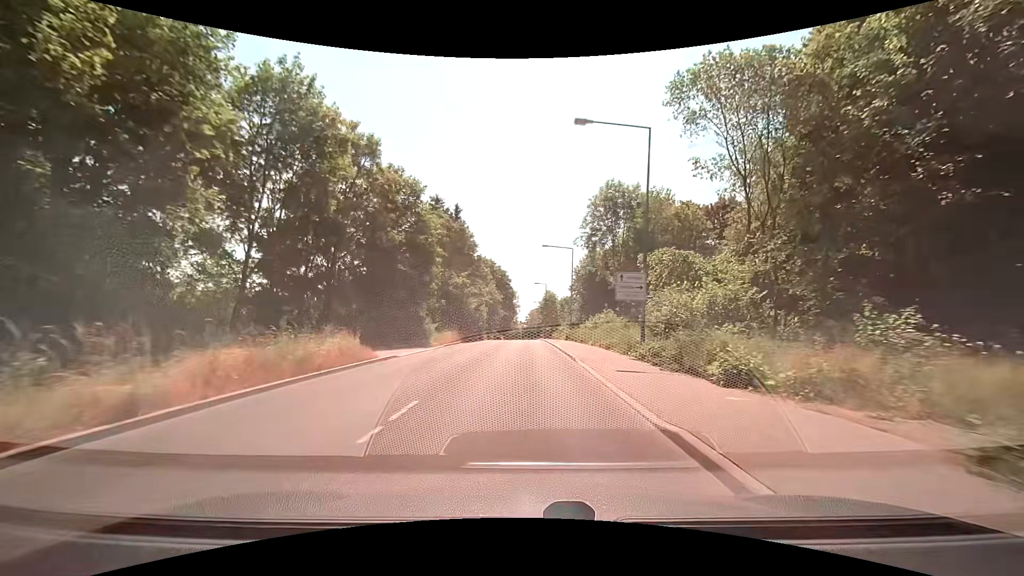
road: tertiary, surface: asphalt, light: Day
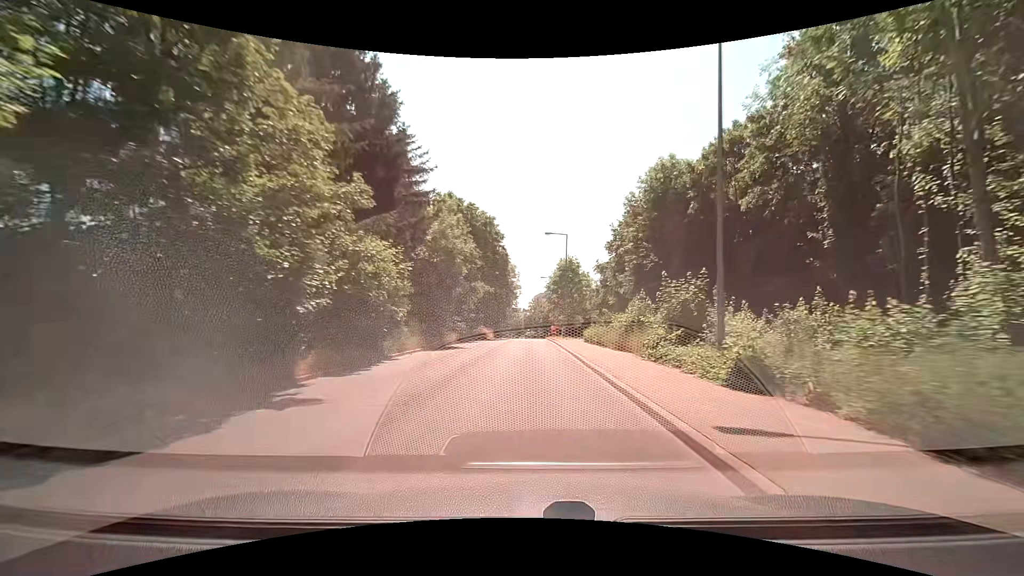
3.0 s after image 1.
(+0.1, +42.6) m; 0°
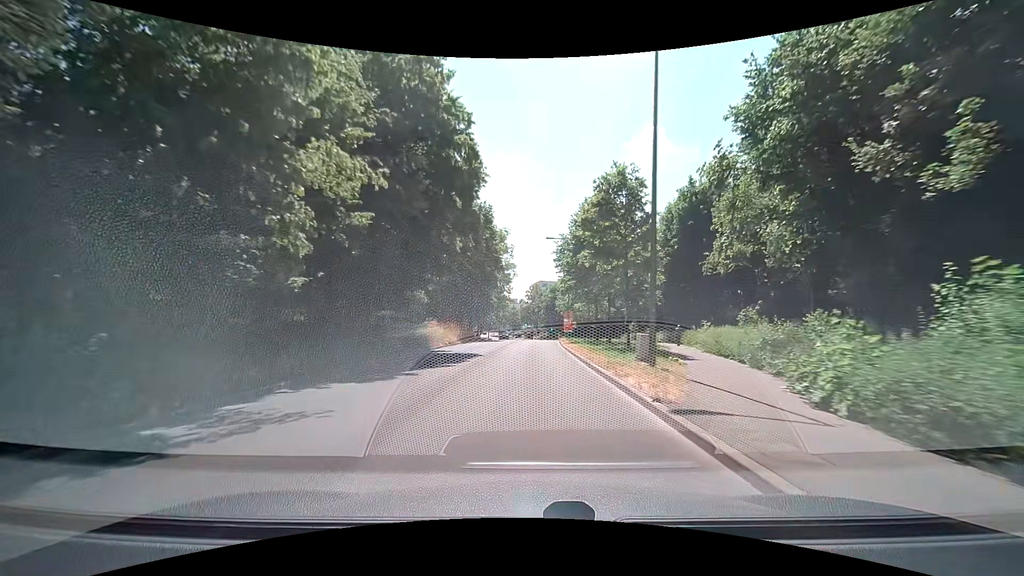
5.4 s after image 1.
(+0.1, +33.9) m; +1°
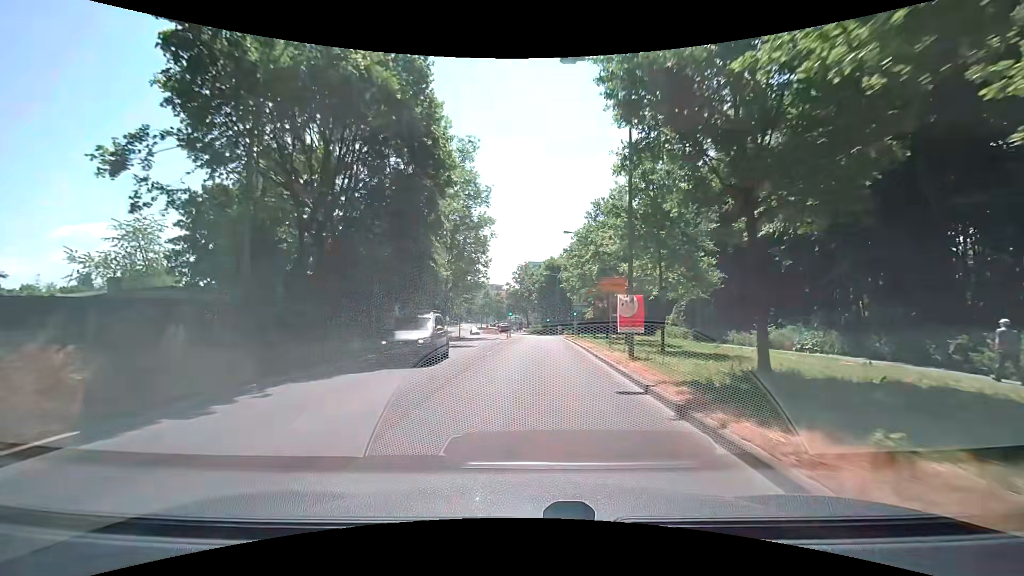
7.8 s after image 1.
(+0.1, +32.5) m; 0°
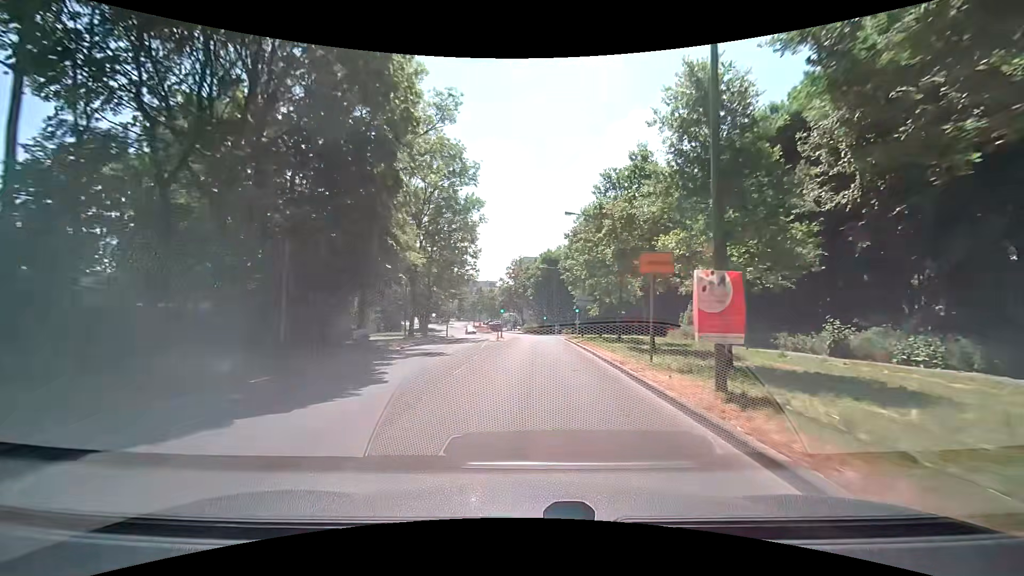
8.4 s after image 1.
(+0.1, +7.7) m; +1°
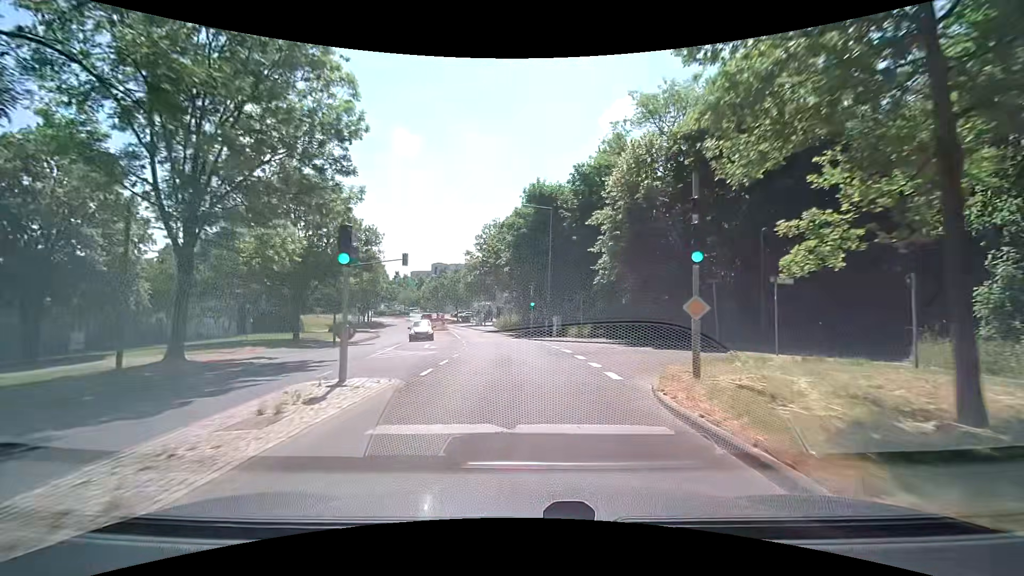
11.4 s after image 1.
(+0.9, +36.9) m; +2°
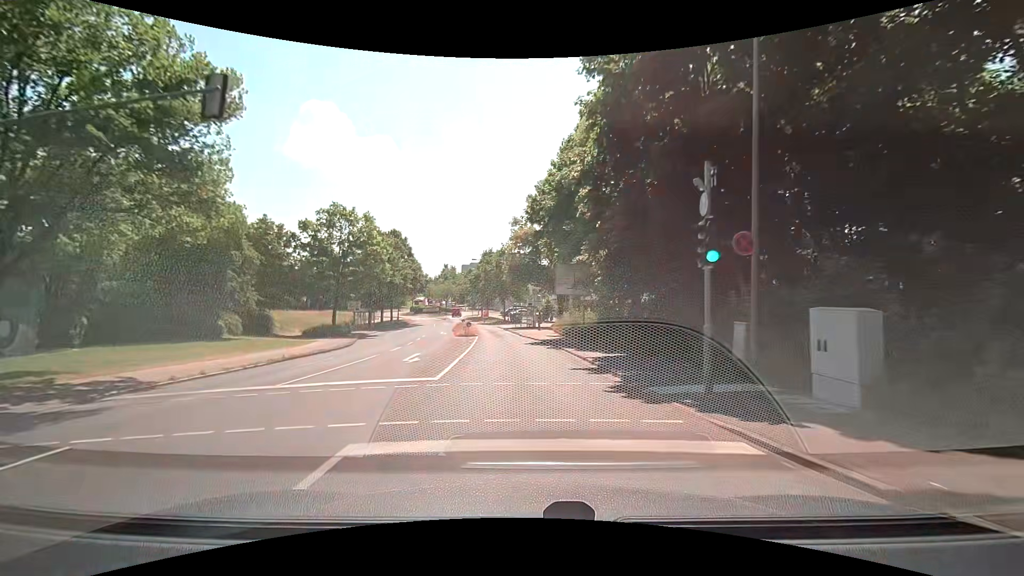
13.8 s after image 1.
(-1.4, +28.2) m; -6°
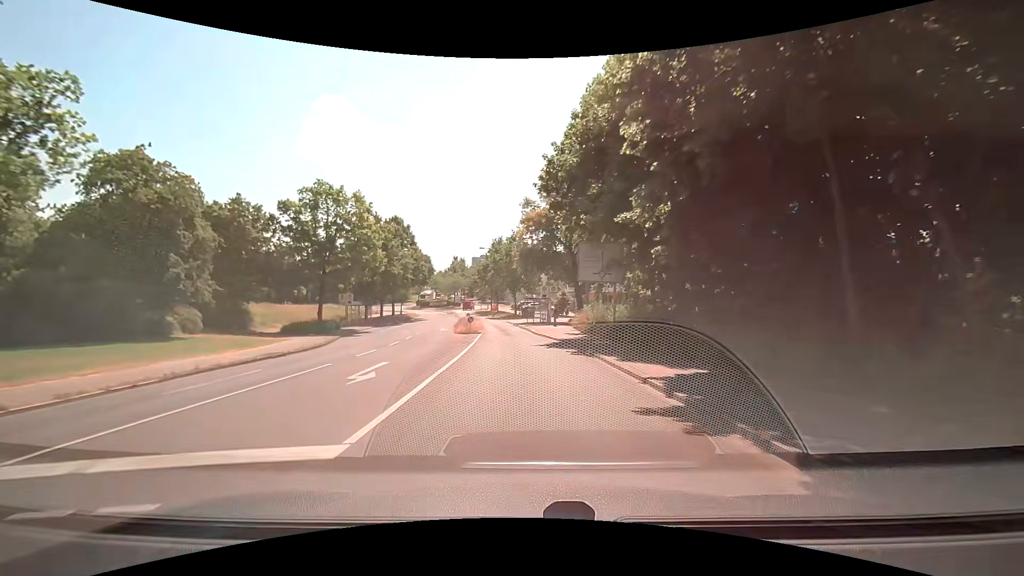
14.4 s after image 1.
(-0.1, +7.0) m; -2°
